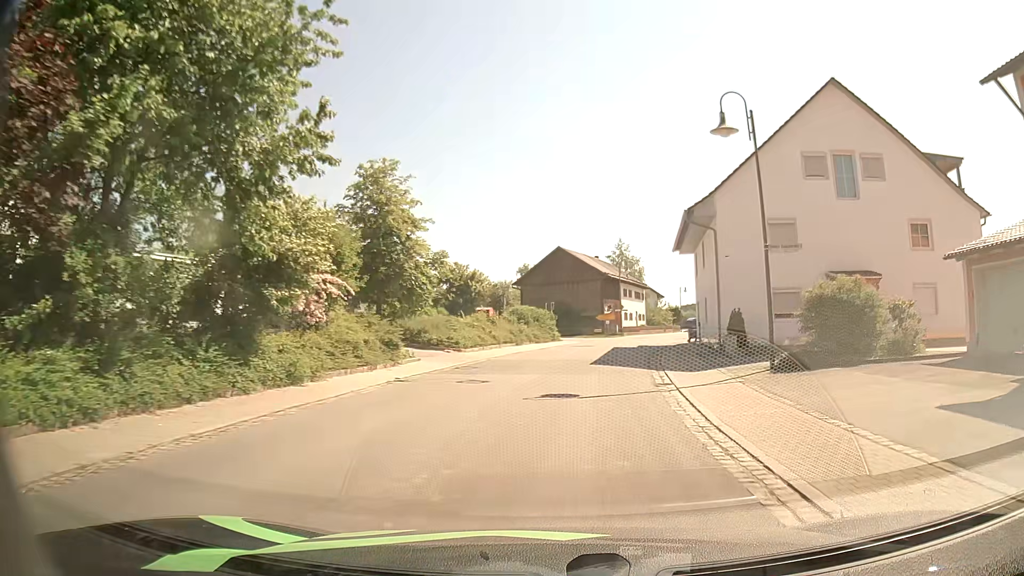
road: secondary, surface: asphalt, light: Day
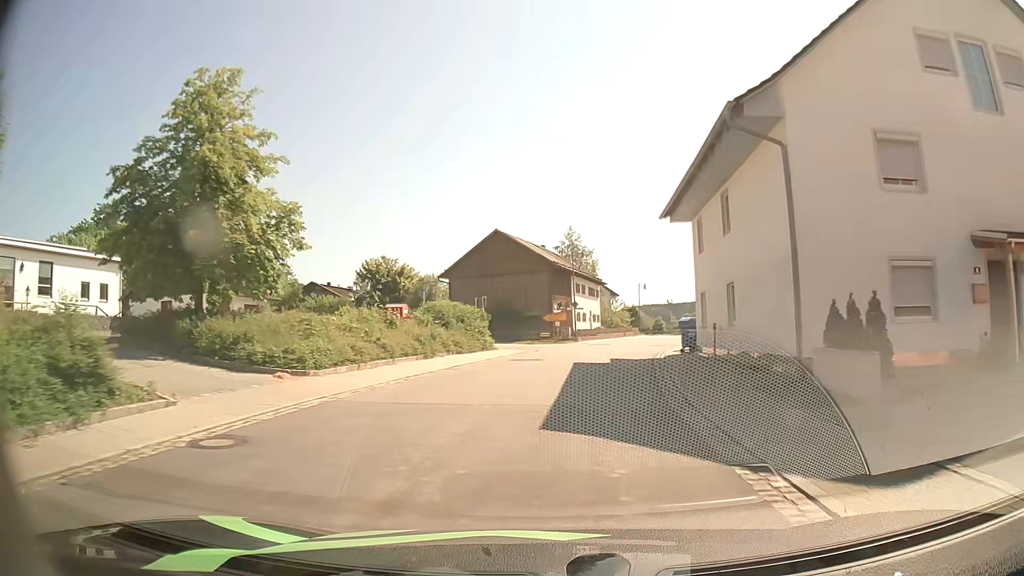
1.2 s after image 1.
(+0.6, +13.4) m; +5°
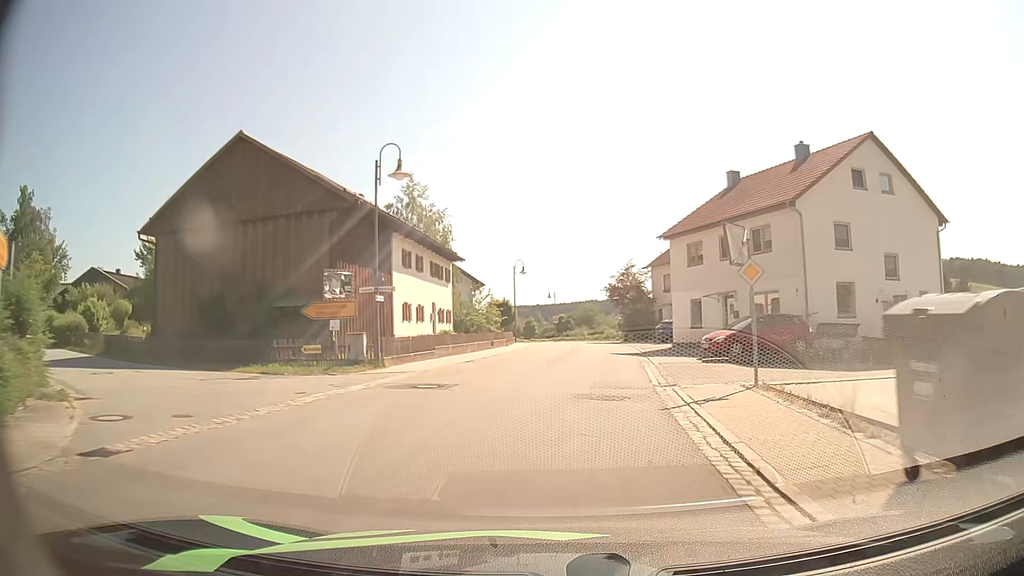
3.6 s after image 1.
(+2.6, +28.3) m; +9°
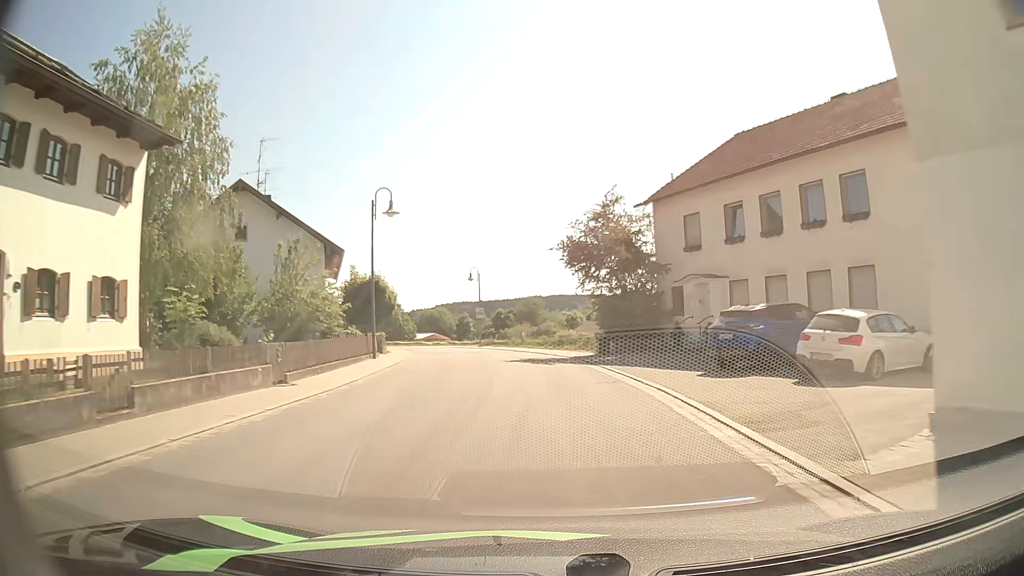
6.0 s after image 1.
(+2.7, +30.1) m; +7°
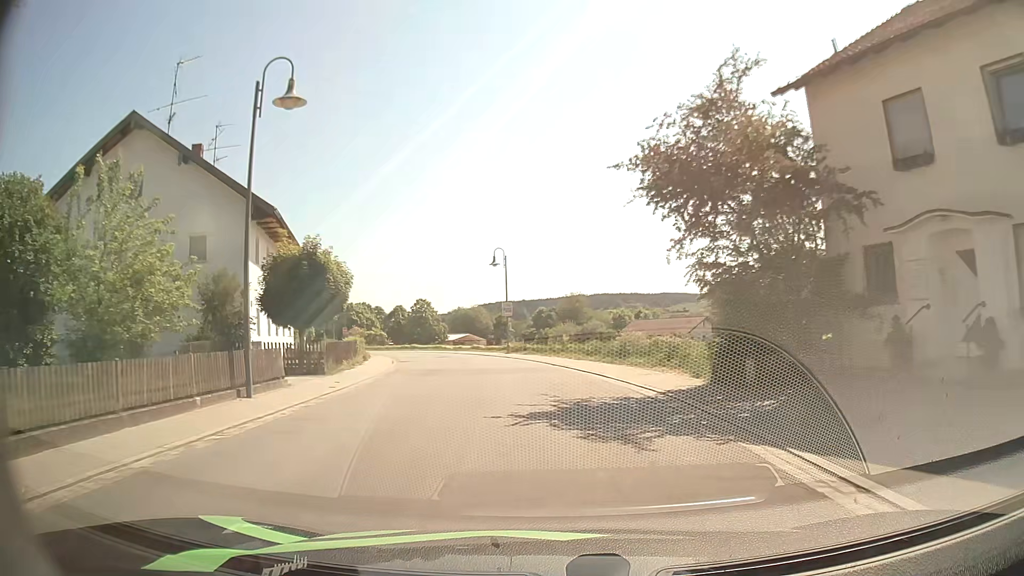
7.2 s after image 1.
(-0.4, +14.8) m; -3°
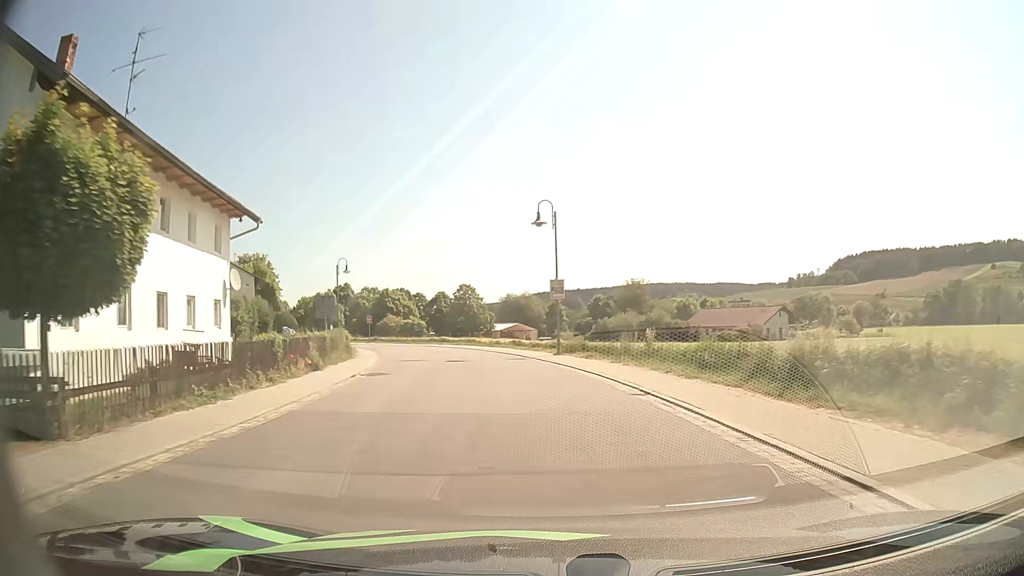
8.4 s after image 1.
(-0.6, +14.3) m; -5°
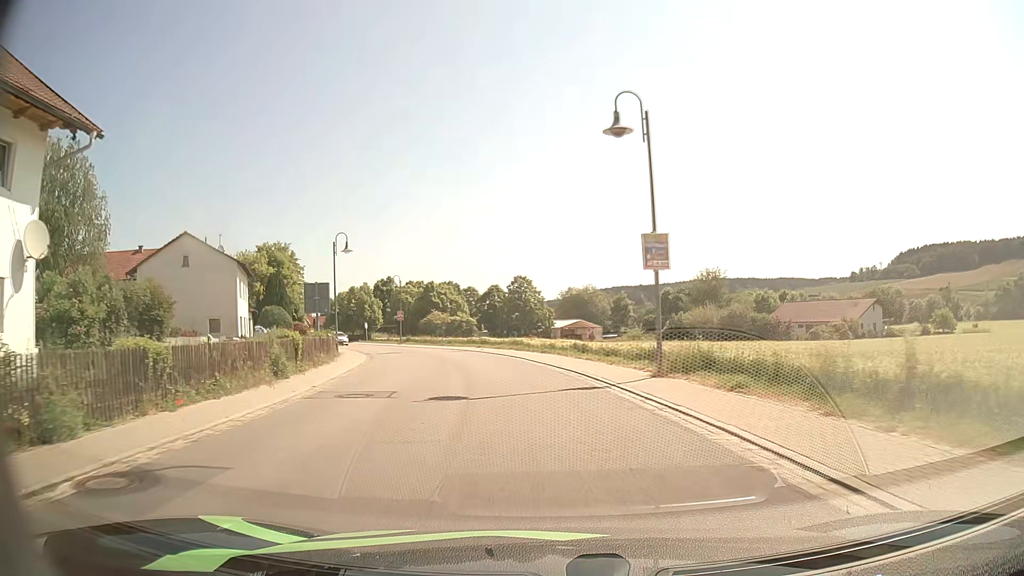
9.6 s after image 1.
(-0.5, +14.4) m; -5°
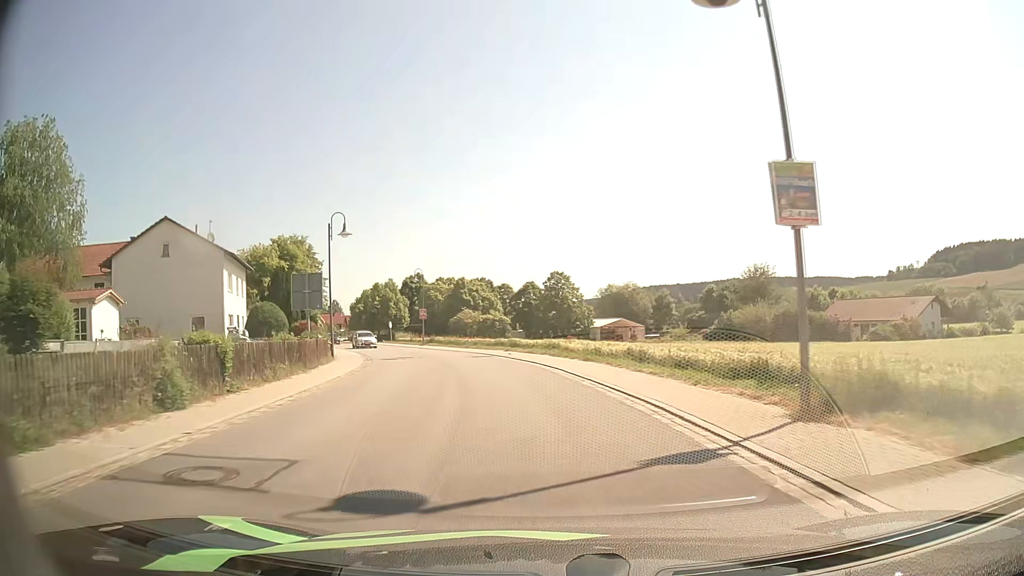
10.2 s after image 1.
(-0.2, +7.3) m; -3°
(0, +10) (-1, +20) (-3, +30) (-6, +39) (-9, +49) (-13, +58) (-17, +67) (-21, +76) (-25, +86) (-29, +95) m
